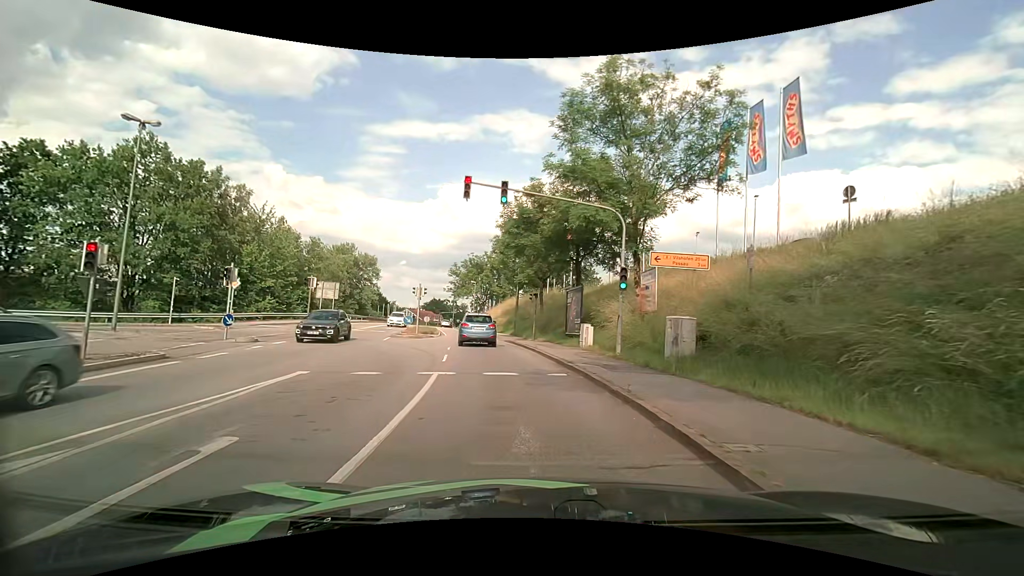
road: tertiary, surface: asphalt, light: Day
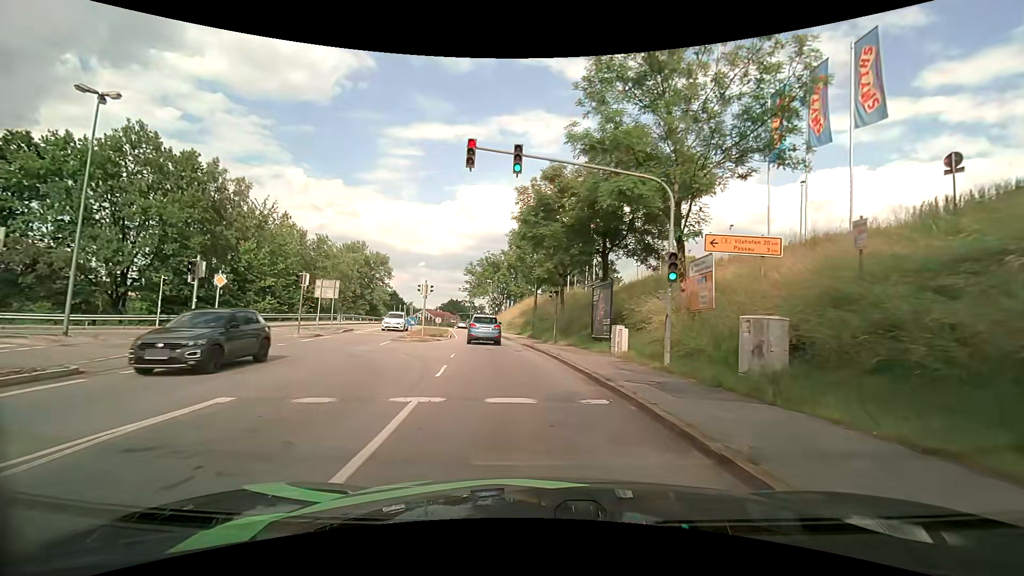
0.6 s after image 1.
(-0.1, +4.1) m; -3°
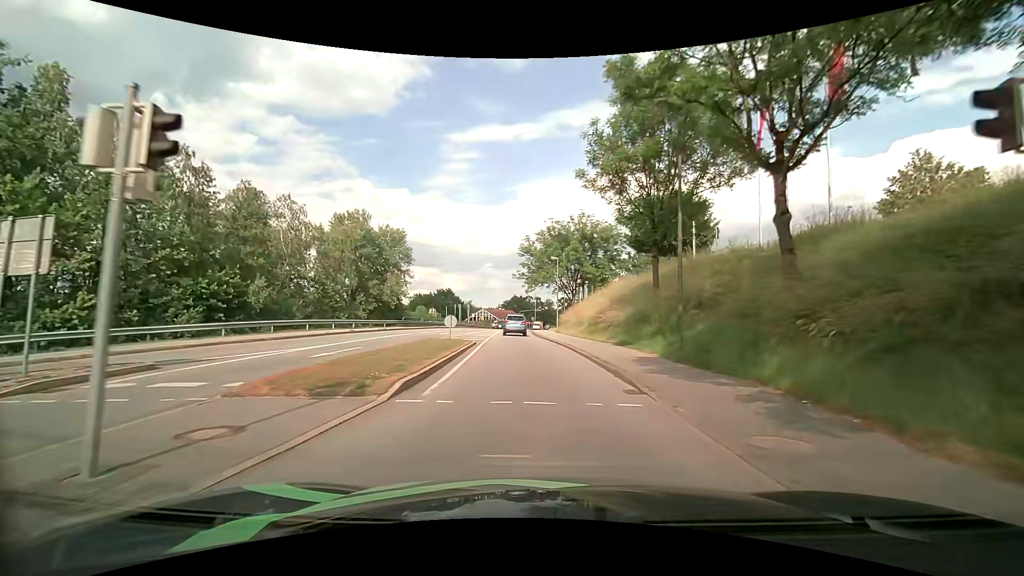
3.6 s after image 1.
(-2.1, +26.7) m; -7°
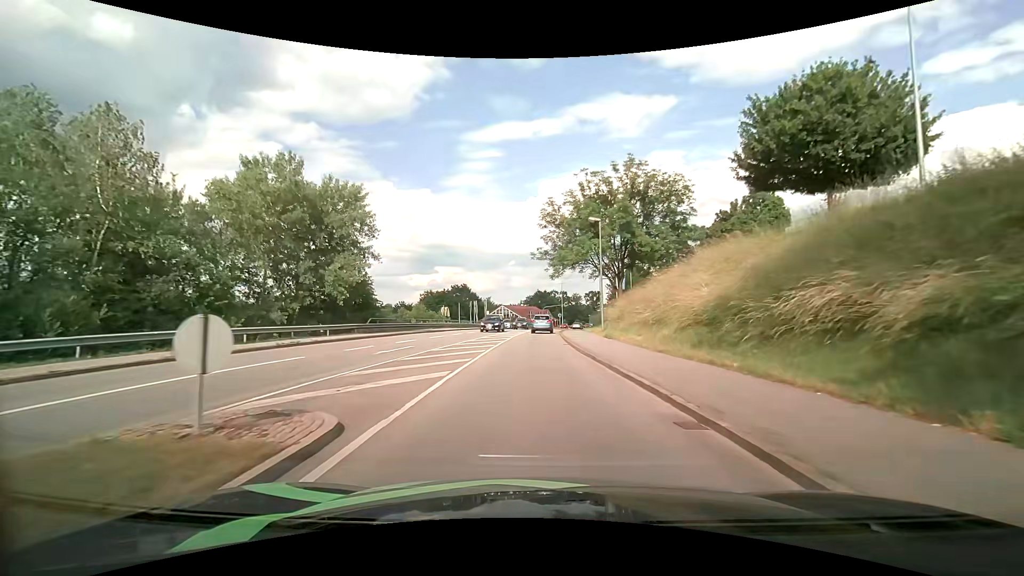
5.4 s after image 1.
(-0.6, +19.1) m; -3°
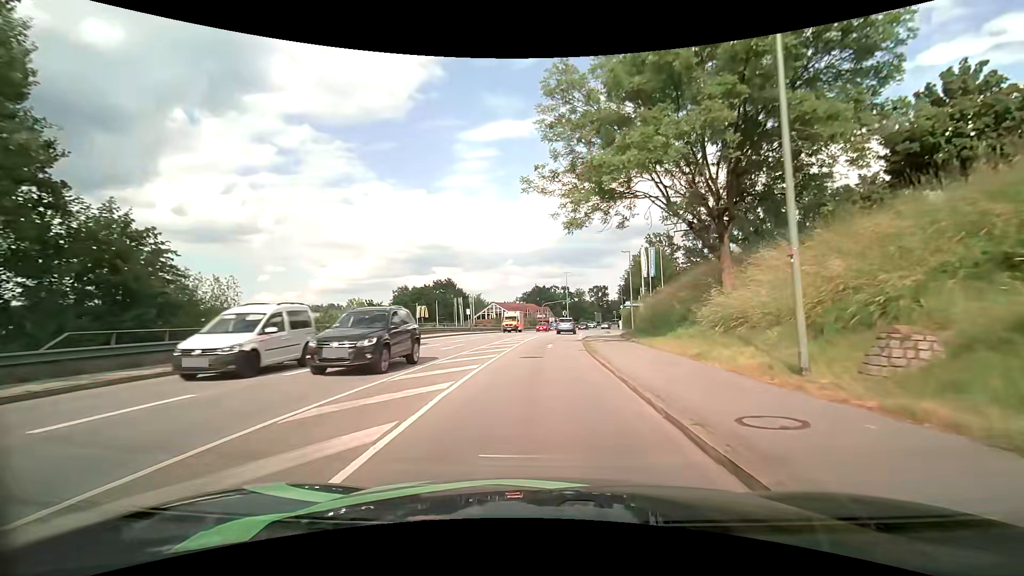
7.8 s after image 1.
(-0.3, +24.7) m; 0°
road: primary_link
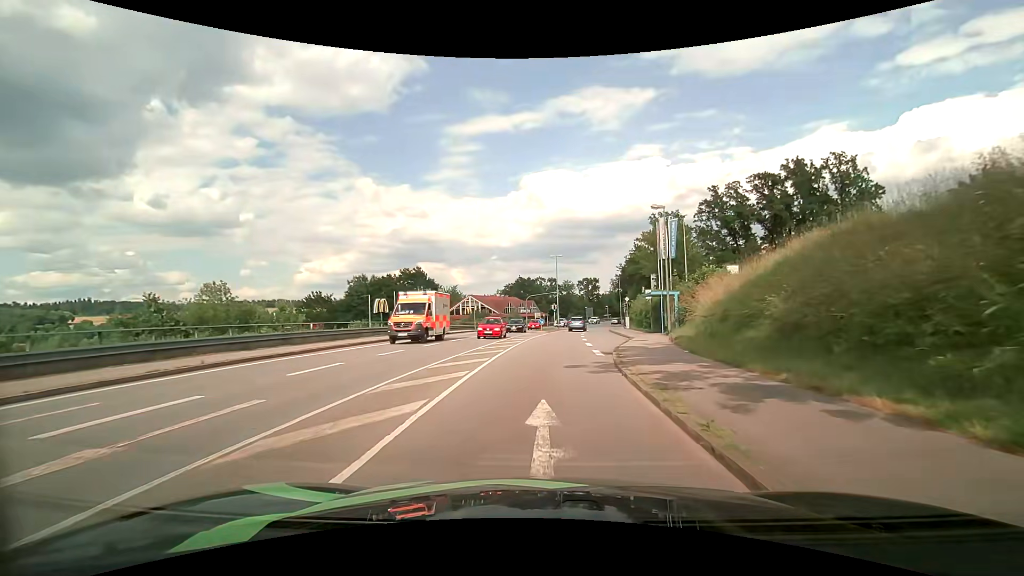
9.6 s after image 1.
(+0.3, +18.3) m; +2°
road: tertiary
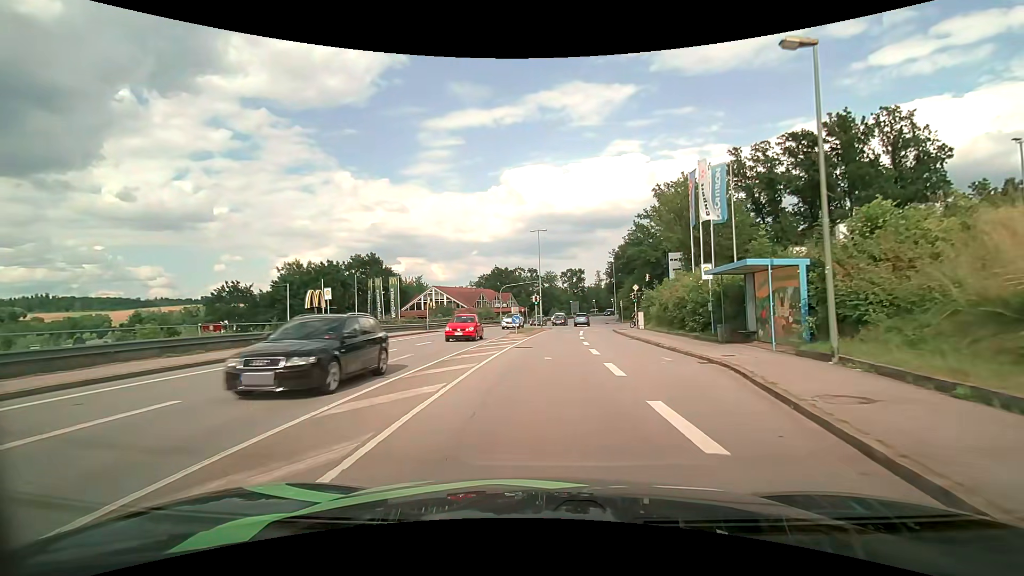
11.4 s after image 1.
(+0.4, +18.3) m; +2°
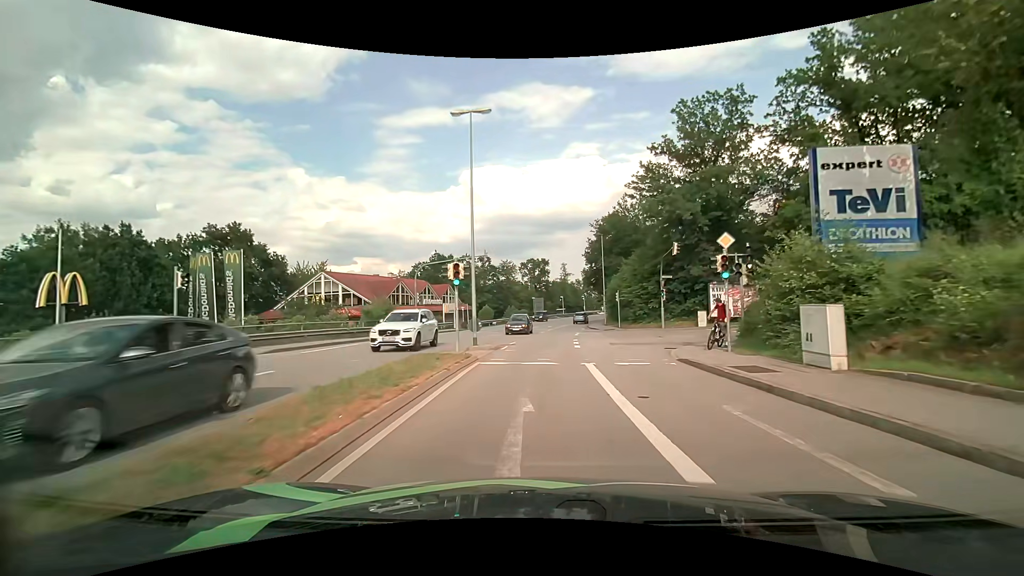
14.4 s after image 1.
(+1.0, +30.7) m; +4°
(0, +10) (0, +20) (+1, +30) (+2, +40) (+3, +50) (+4, +60) (+6, +70) (+8, +79) (+10, +89) (+13, +99) m
